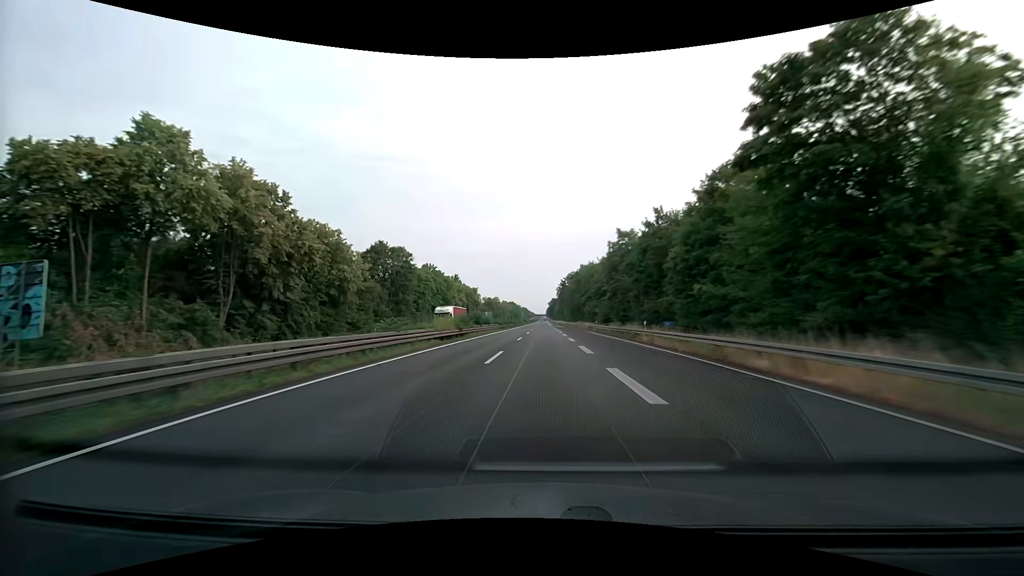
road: trunk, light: Day
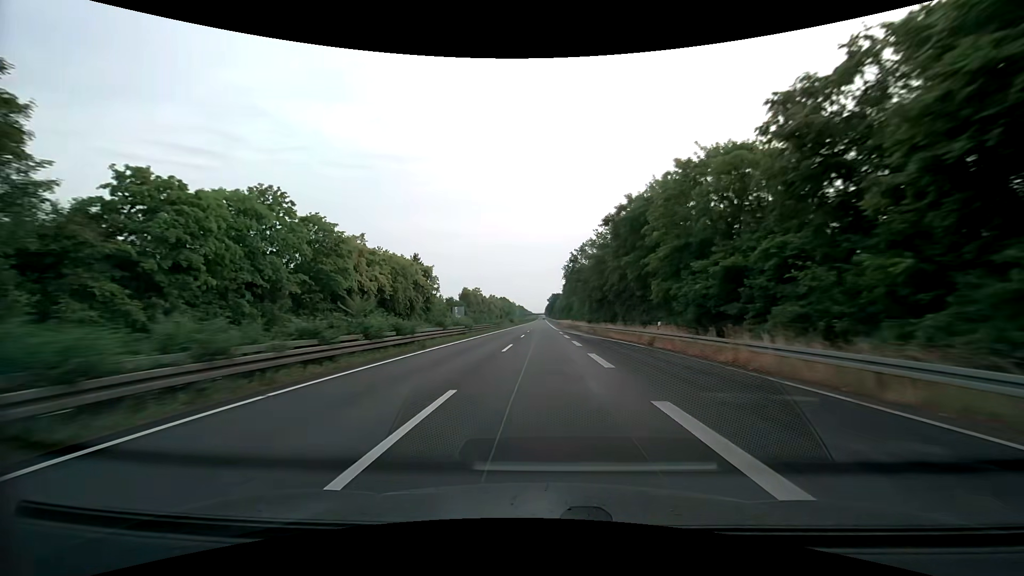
(+0.1, +65.8) m; 0°
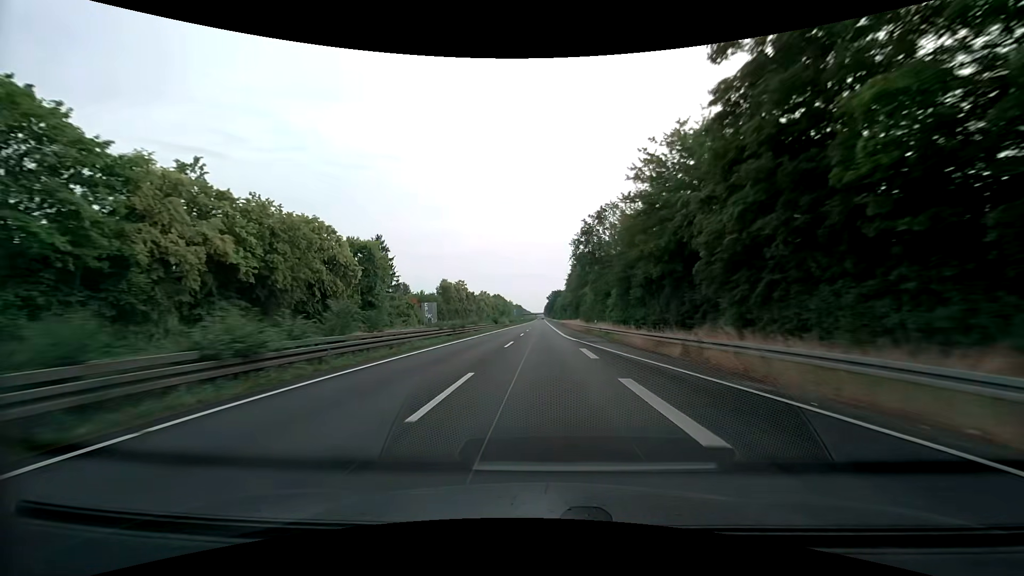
(-0.1, +32.9) m; 0°
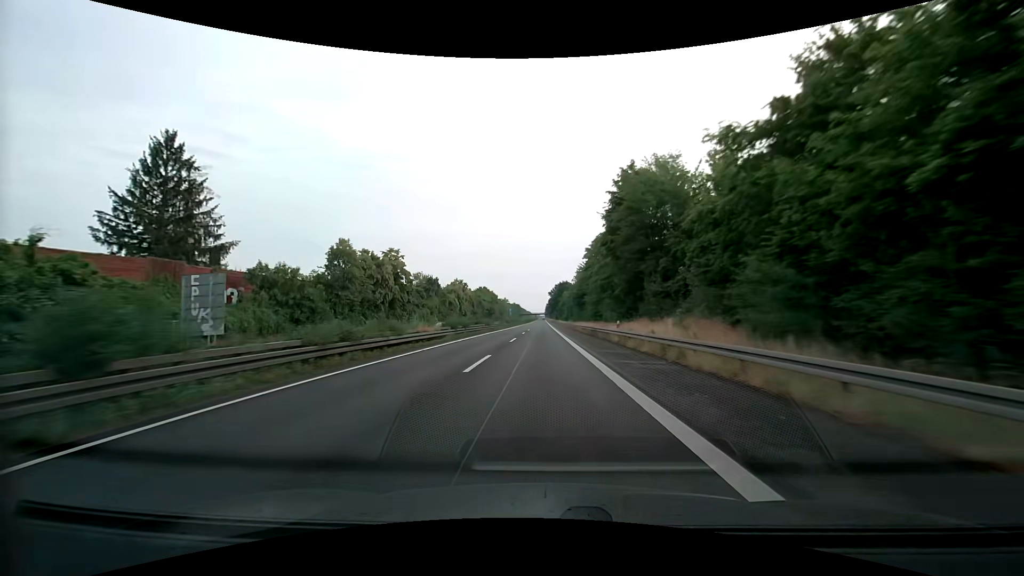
(+0.1, +65.7) m; 0°
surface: asphalt
(0, +10) (0, +20) (0, +30) (0, +40) (0, +50) (0, +60) (0, +70) (0, +80) (0, +90) (0, +100) m
